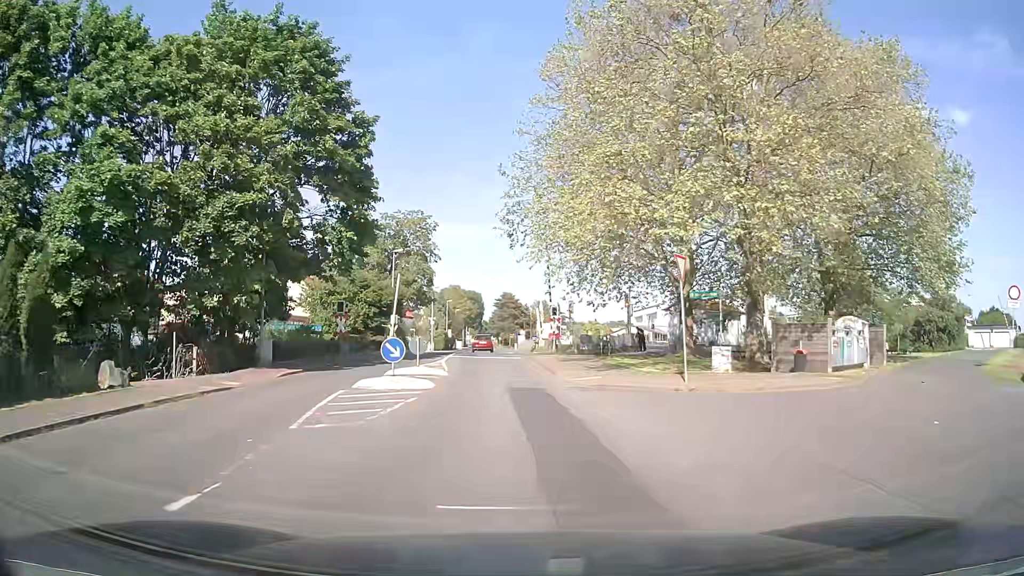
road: unclassified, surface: asphalt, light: Day
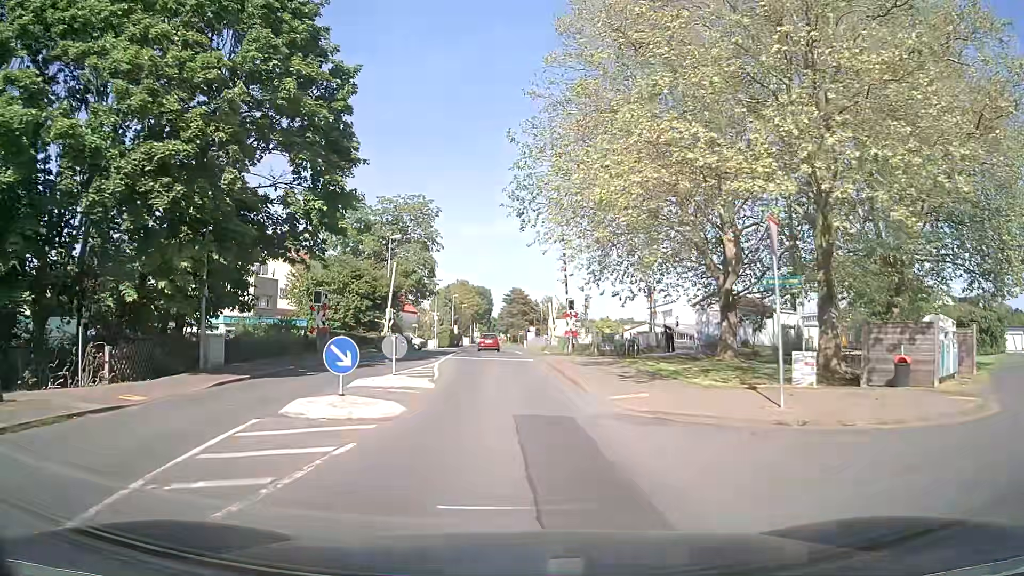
(0.0, +5.8) m; 0°
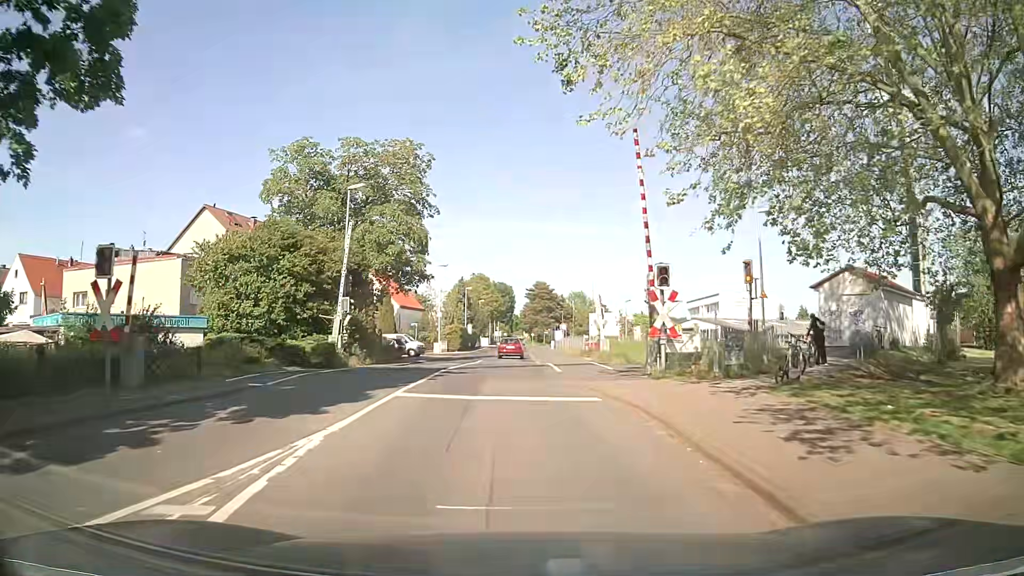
(-0.3, +17.8) m; -2°
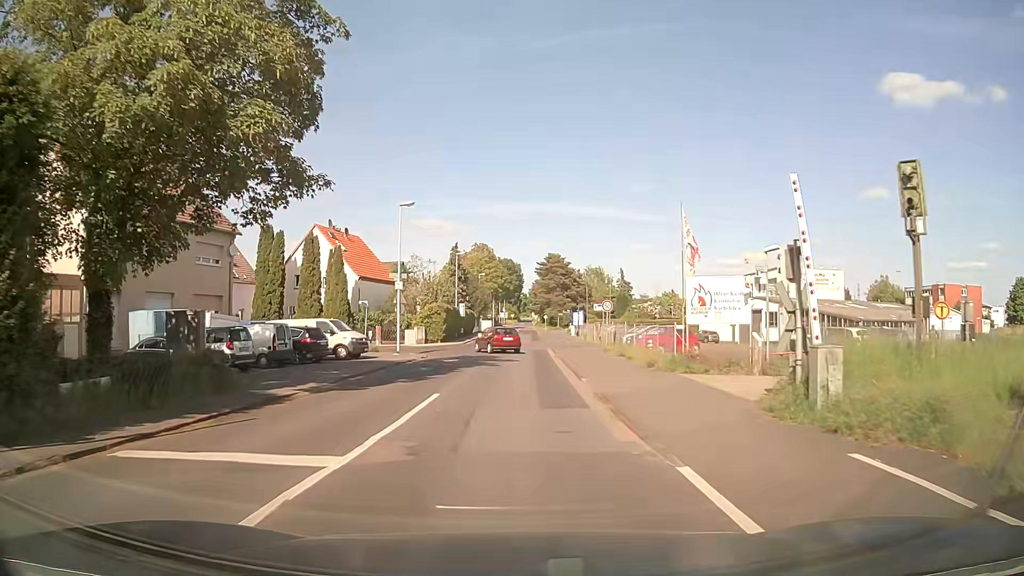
(0.0, +24.6) m; -2°
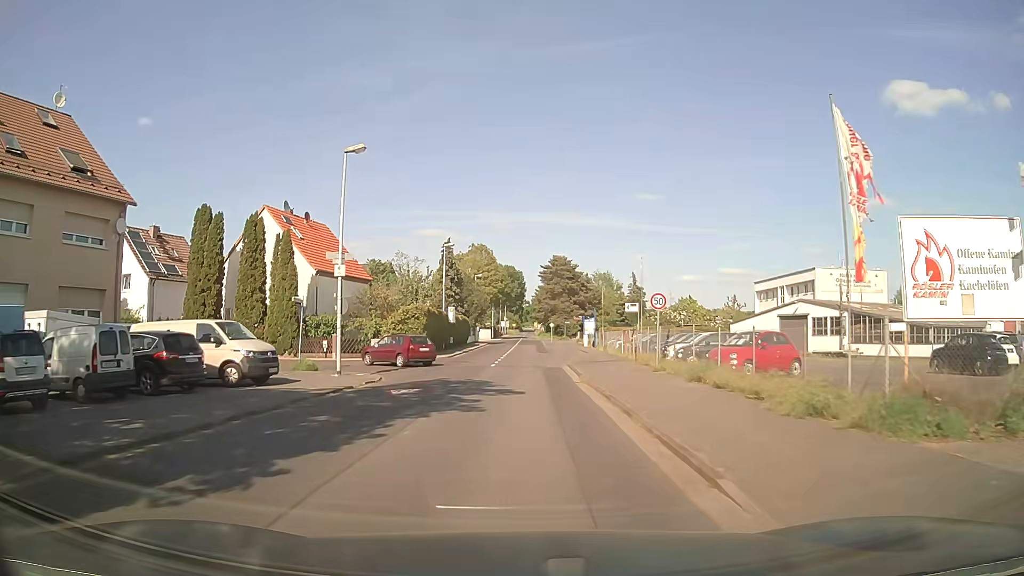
(+0.3, +12.8) m; +1°
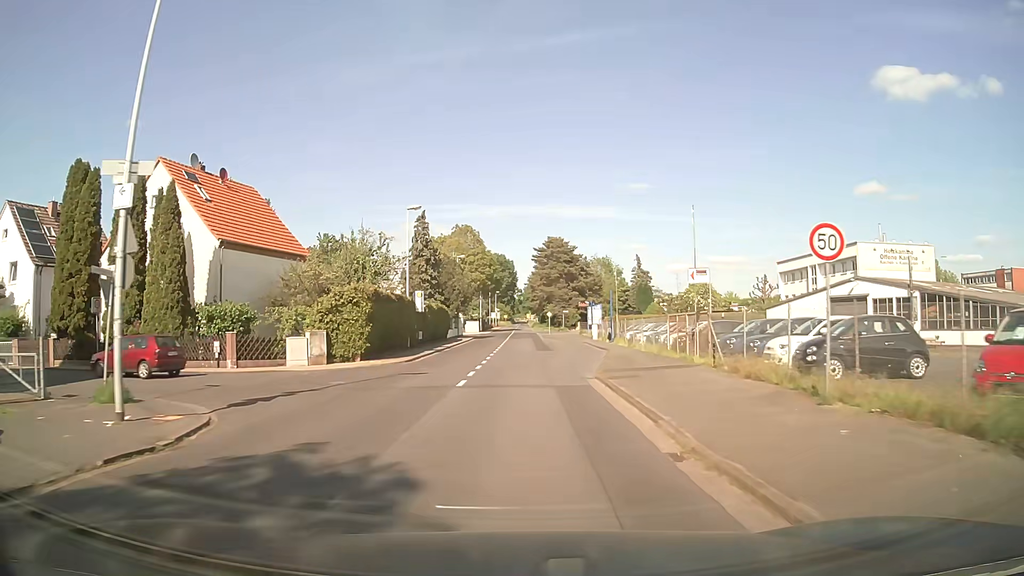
(+0.1, +13.9) m; +1°
(0, +10) (0, +20) (0, +30) (0, +40) (+1, +50) (+1, +60) (+1, +70) (+1, +80) (+1, +90) (+1, +100) m
